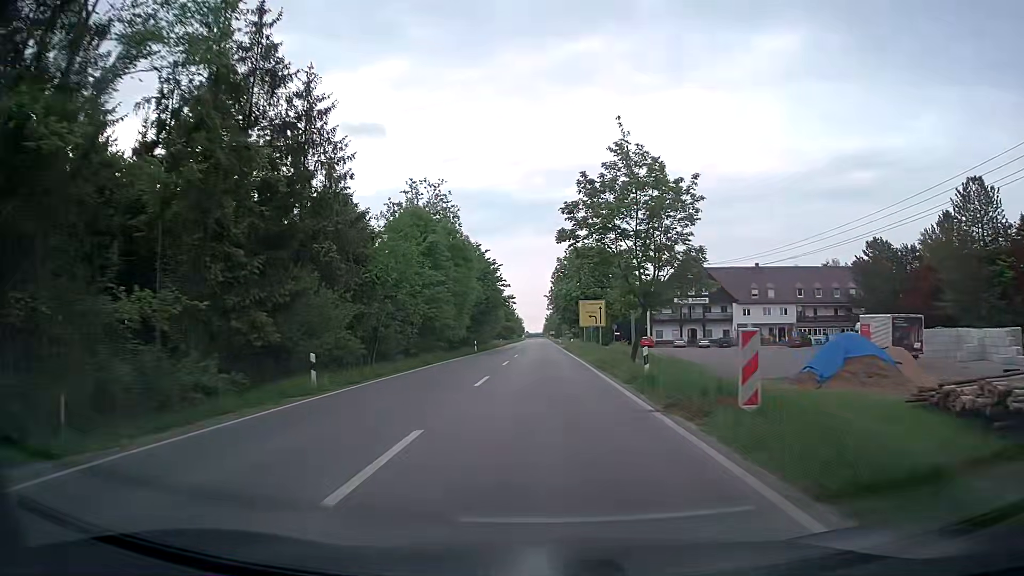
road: secondary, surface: asphalt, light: Day
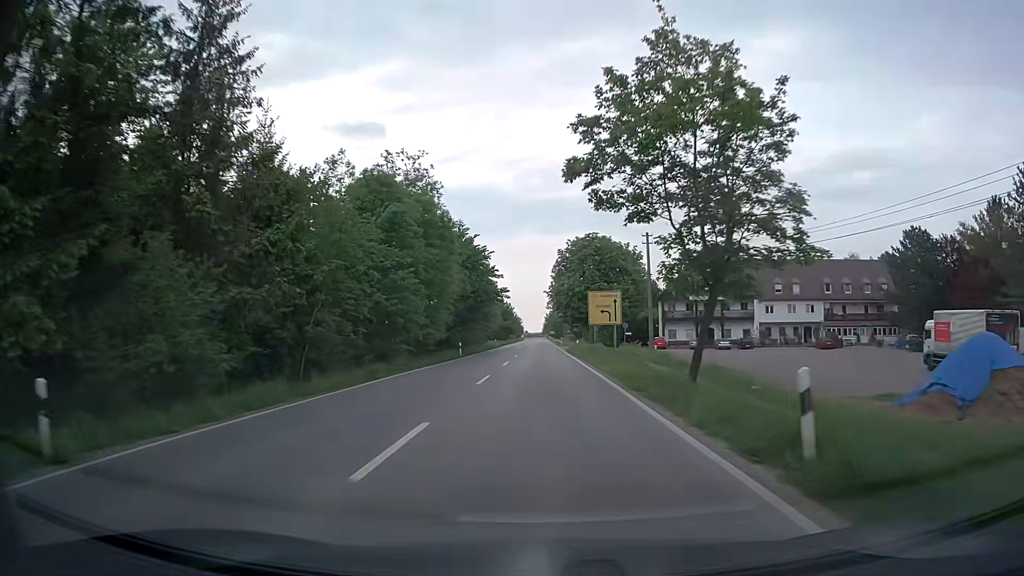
(+0.1, +11.1) m; +1°
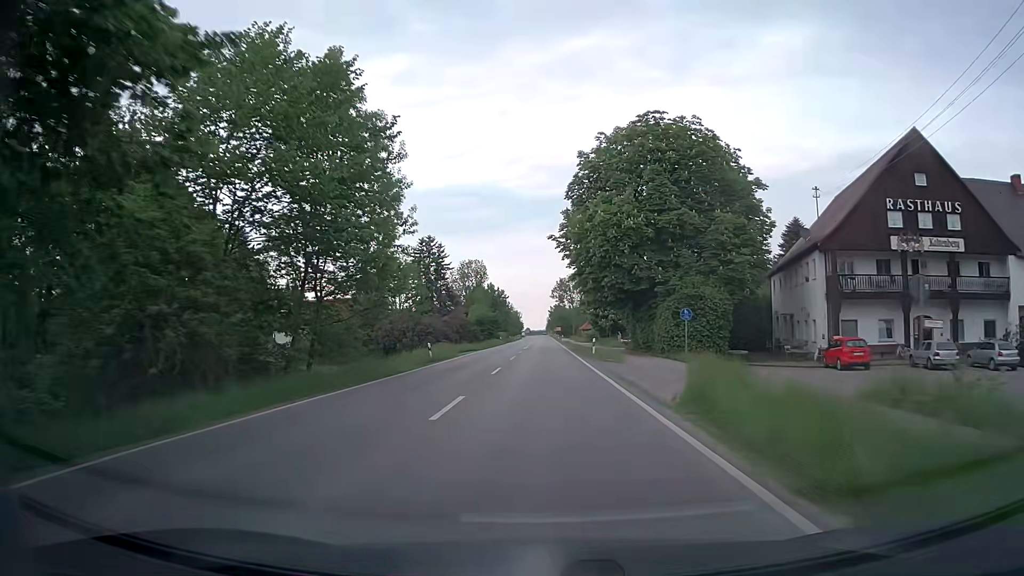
(-0.3, +55.5) m; 0°
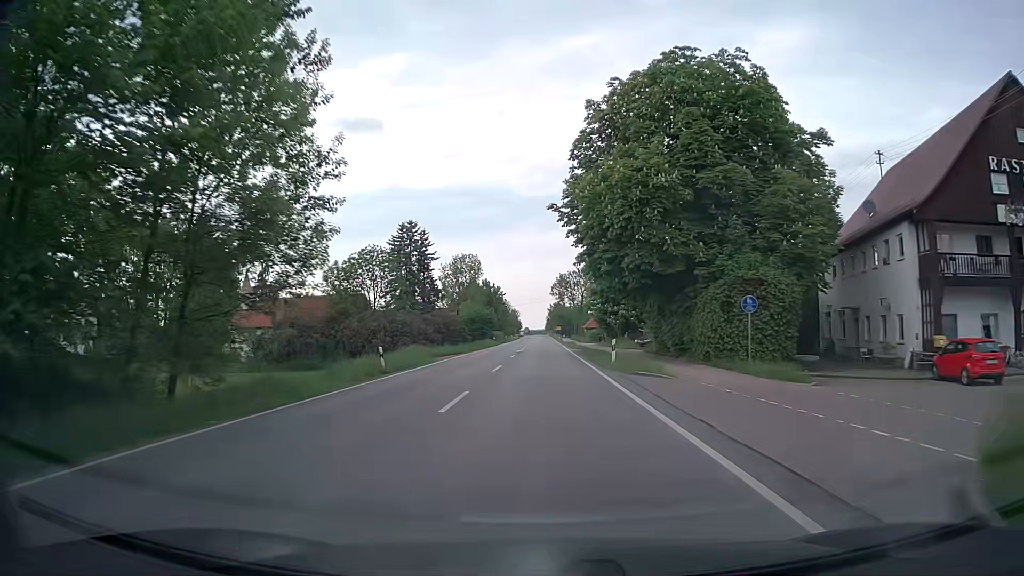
(0.0, +11.1) m; 0°
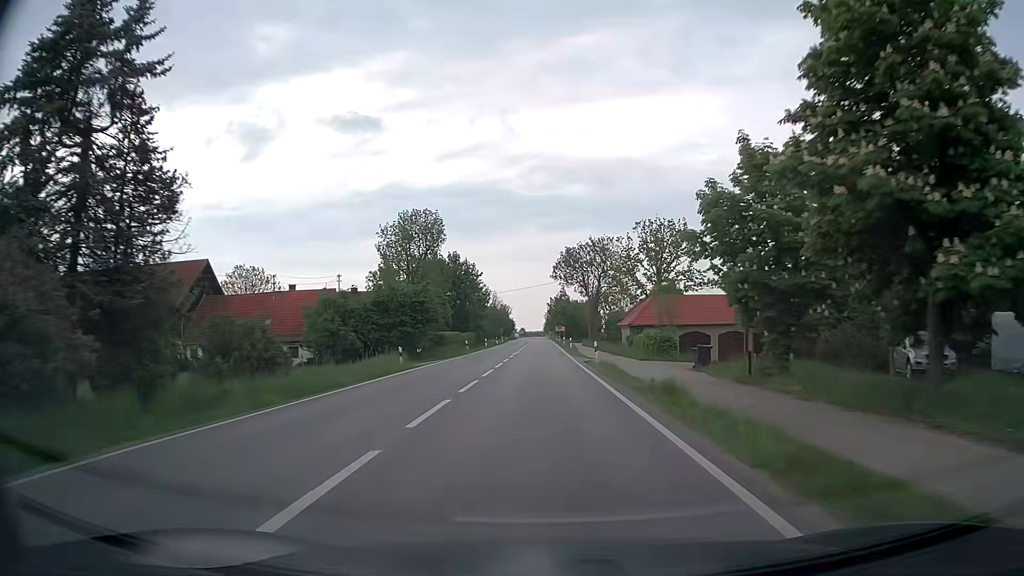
(+0.1, +55.6) m; 0°
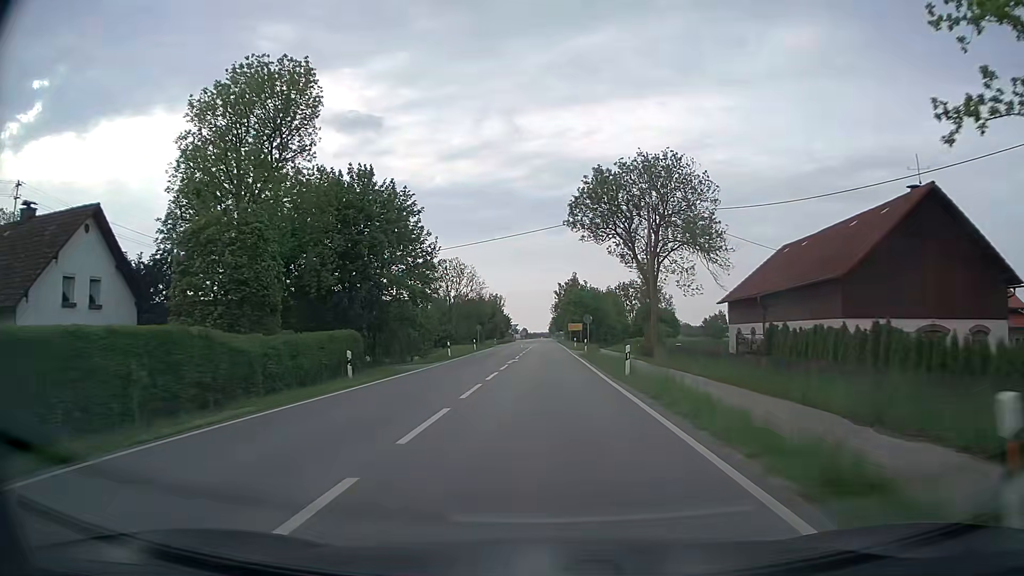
(-0.2, +55.5) m; 0°
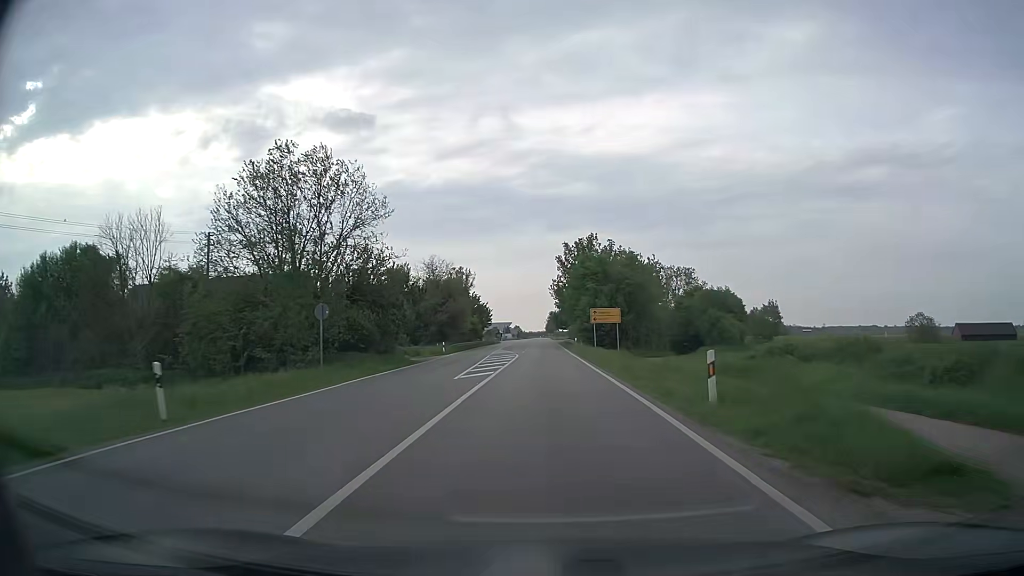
(+0.2, +55.5) m; 0°
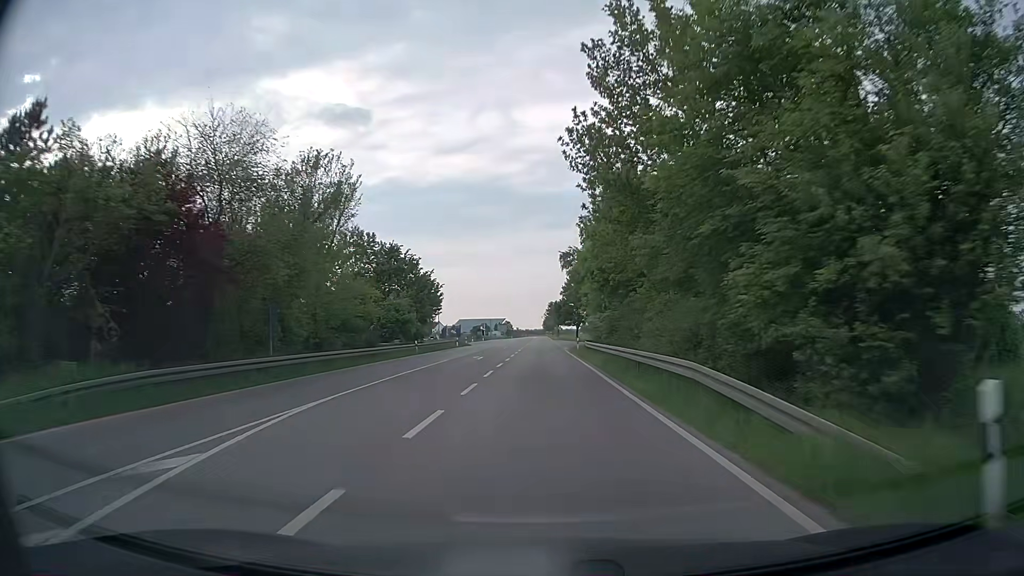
(0.0, +55.4) m; 0°
(0, +10) (0, +20) (0, +30) (0, +40) (0, +50) (0, +60) (0, +70) (0, +80) (0, +90) (0, +100) m
